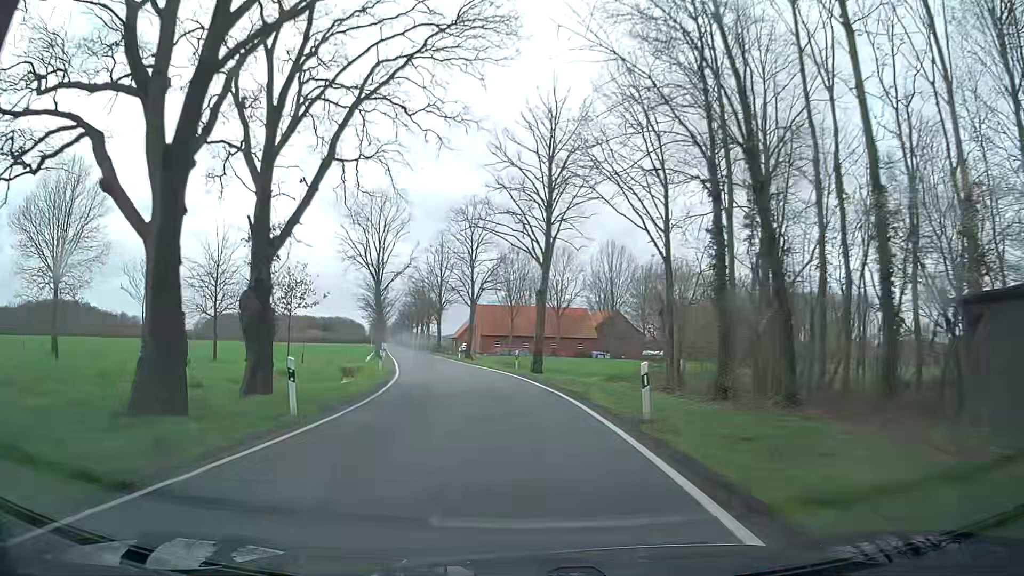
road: tertiary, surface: asphalt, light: Day
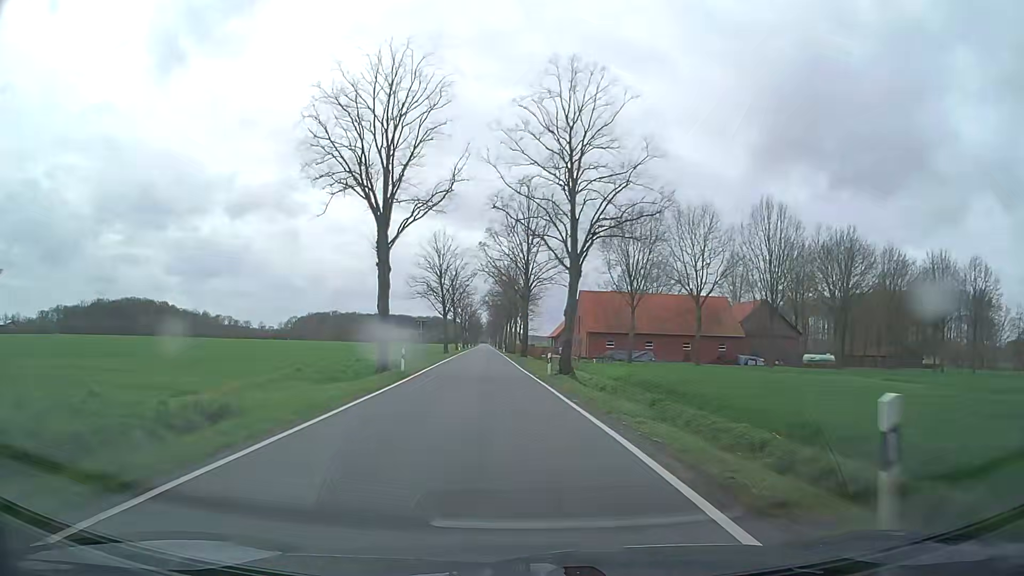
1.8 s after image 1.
(-2.2, +28.6) m; -9°
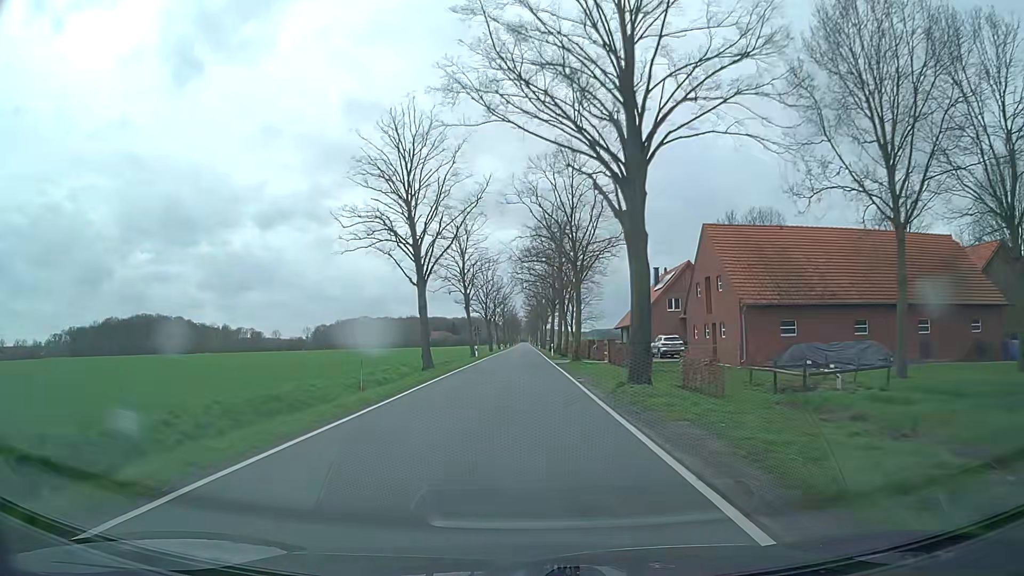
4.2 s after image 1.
(-2.3, +41.0) m; -4°
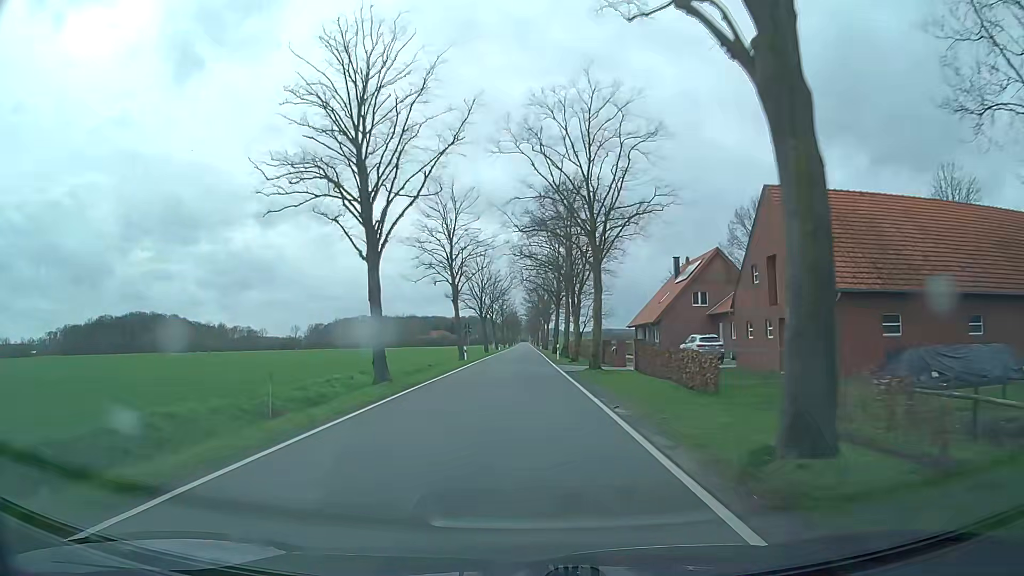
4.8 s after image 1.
(0.0, +10.4) m; 0°
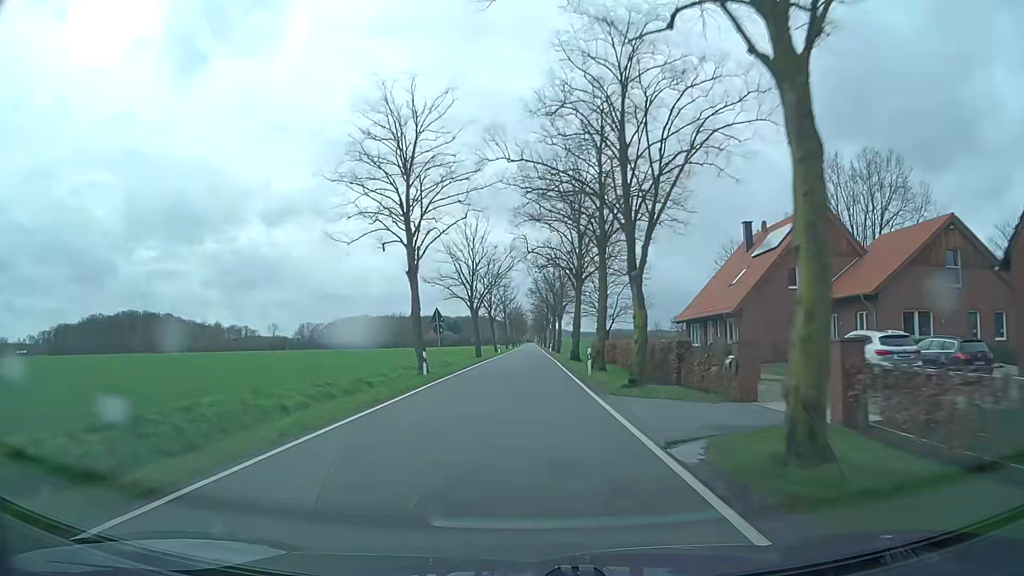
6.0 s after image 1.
(-0.1, +20.9) m; -1°
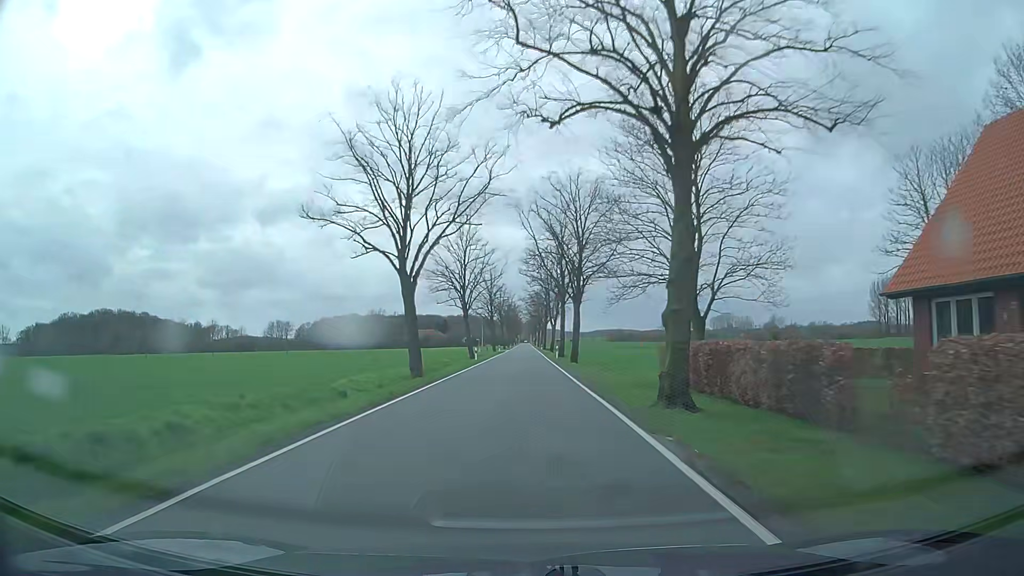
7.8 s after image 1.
(+0.2, +31.5) m; +1°
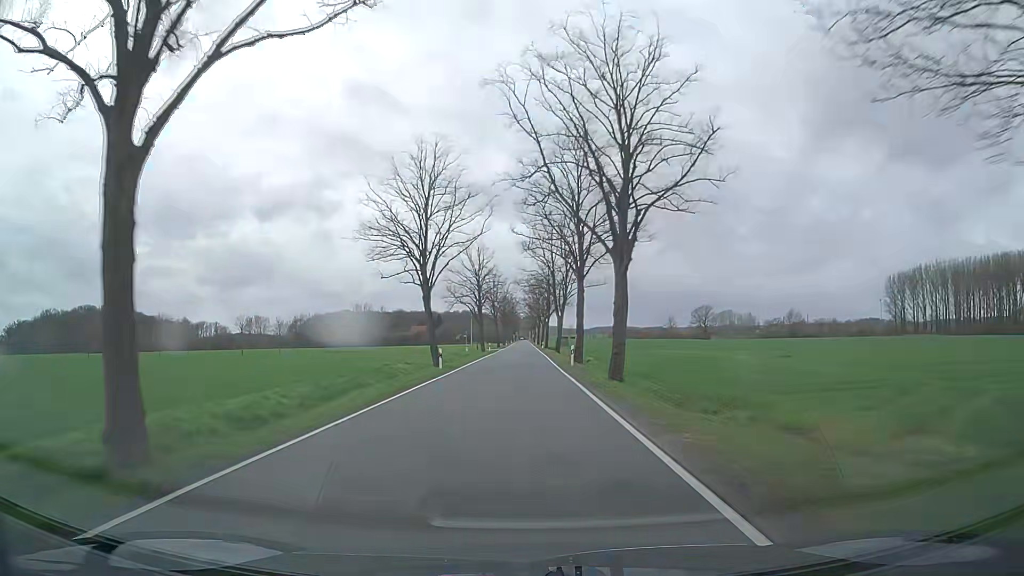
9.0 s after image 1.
(0.0, +21.1) m; 0°
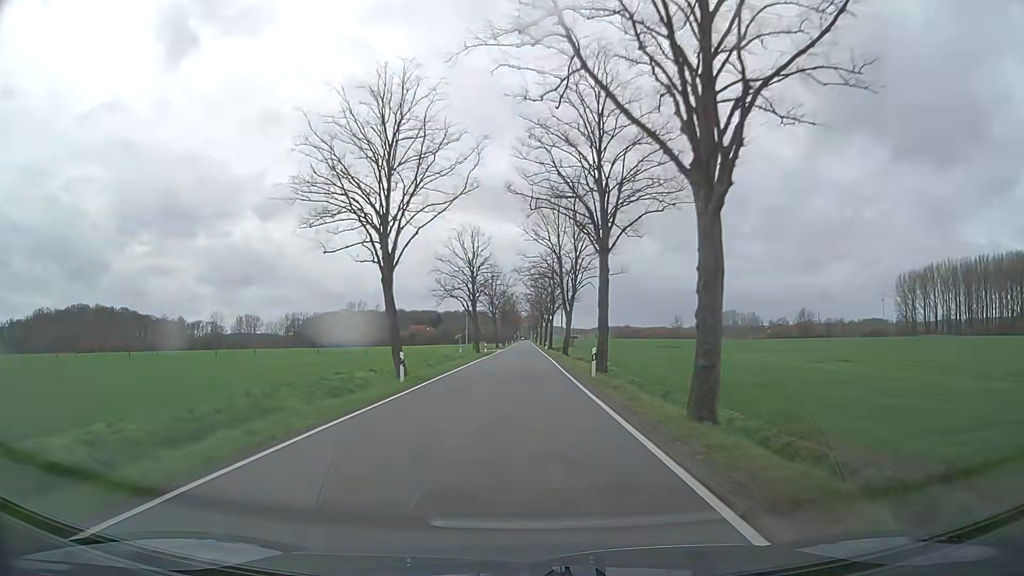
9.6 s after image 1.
(0.0, +10.6) m; 0°
(0, +10) (0, +20) (0, +30) (0, +40) (0, +50) (0, +60) (0, +70) (0, +80) (0, +90) (0, +100) m
